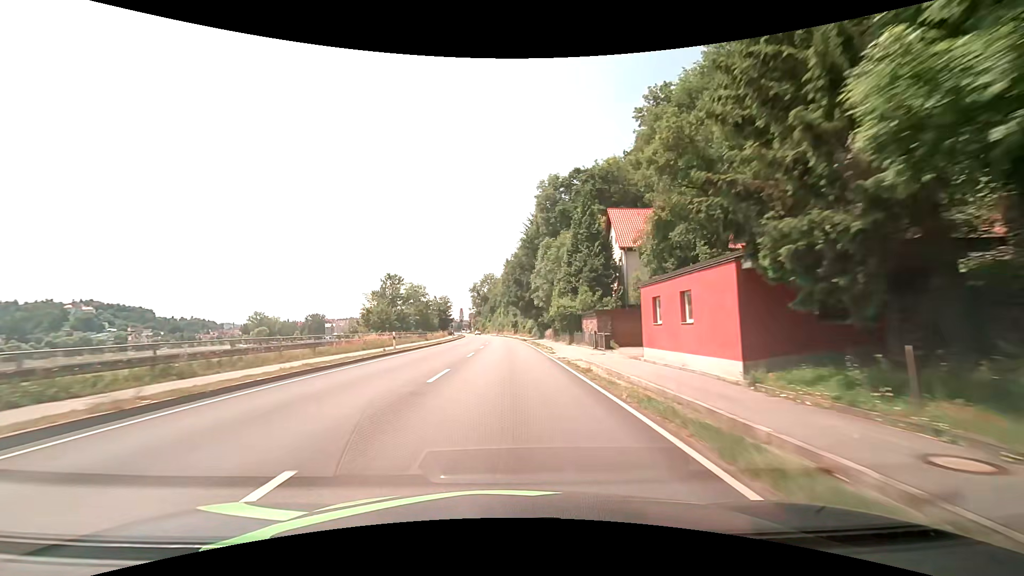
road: primary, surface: asphalt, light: Day
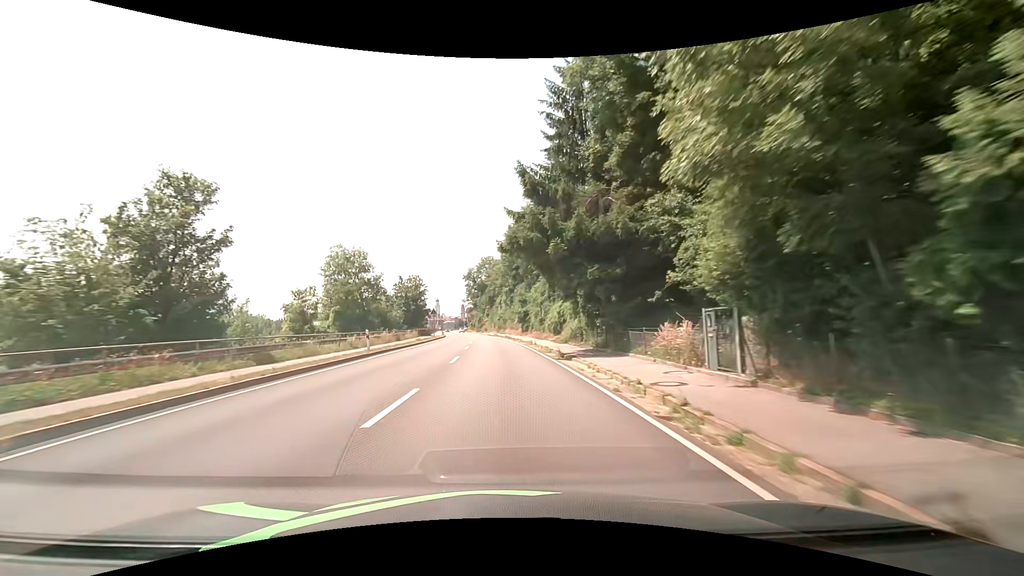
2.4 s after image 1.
(-0.2, +41.8) m; -1°
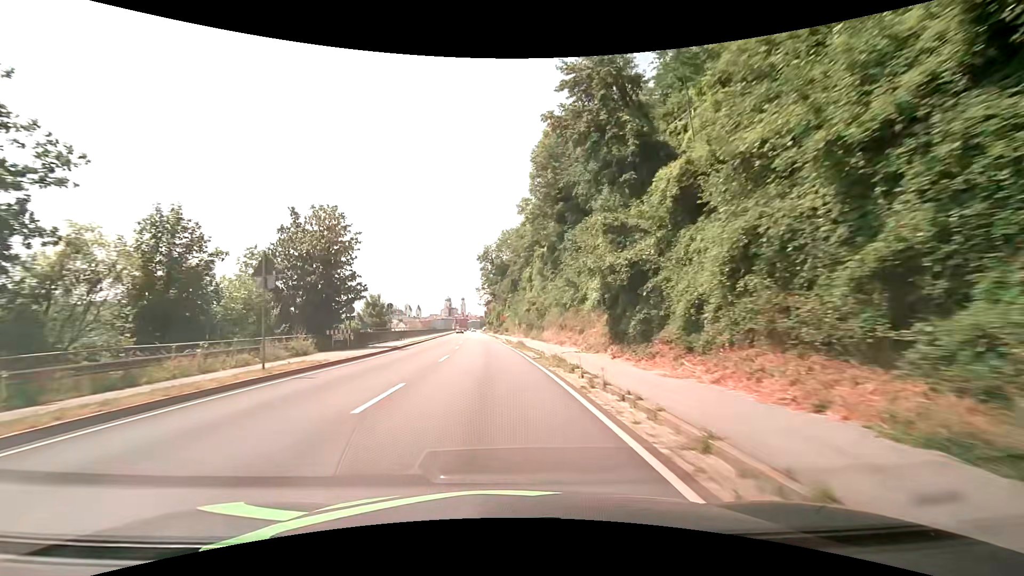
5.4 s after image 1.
(-1.0, +46.5) m; -3°
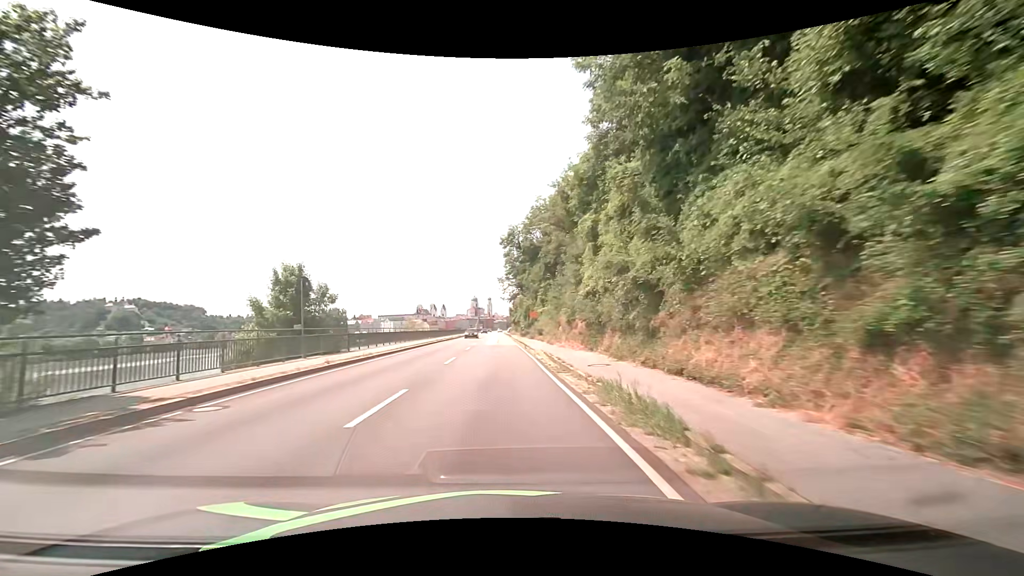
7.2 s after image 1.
(-0.7, +24.9) m; -3°
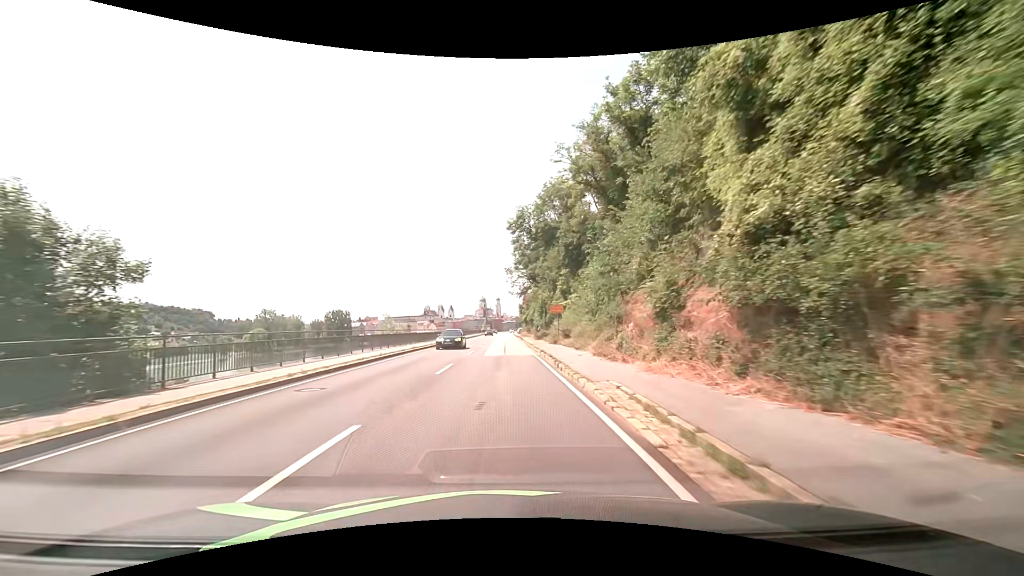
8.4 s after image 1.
(-0.2, +15.9) m; -1°
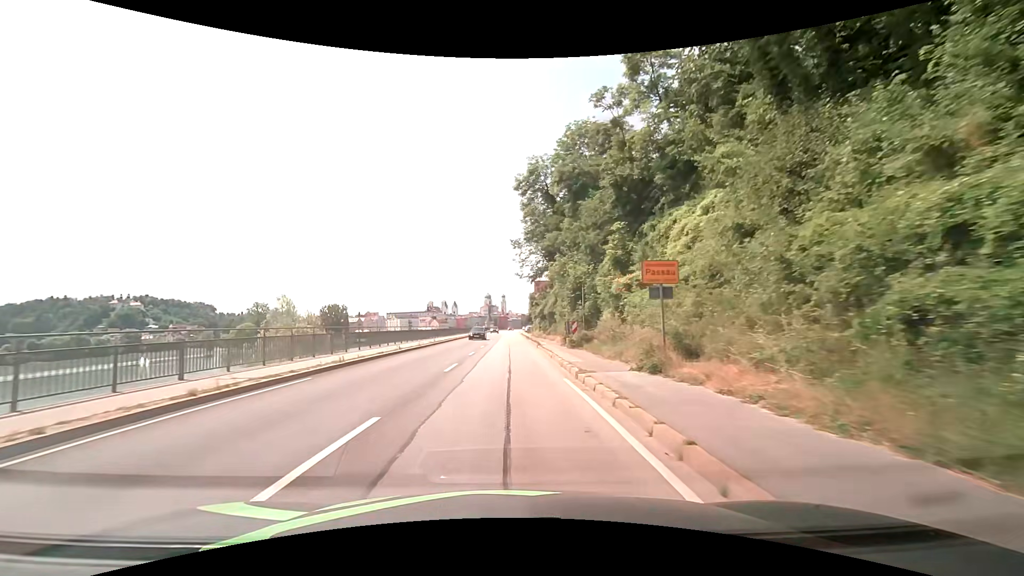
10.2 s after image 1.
(-0.2, +23.4) m; -1°
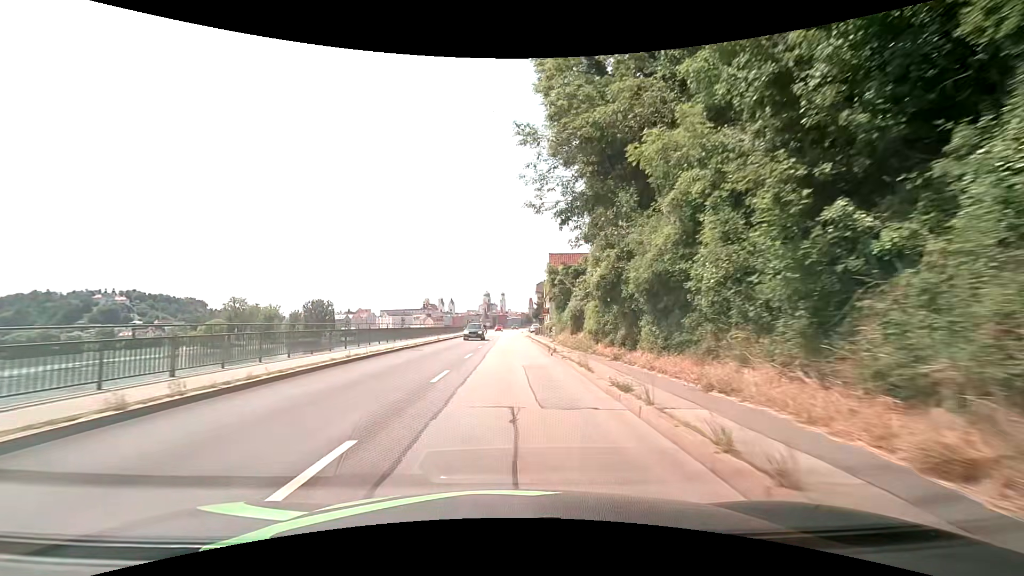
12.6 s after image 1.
(-0.2, +30.8) m; 0°
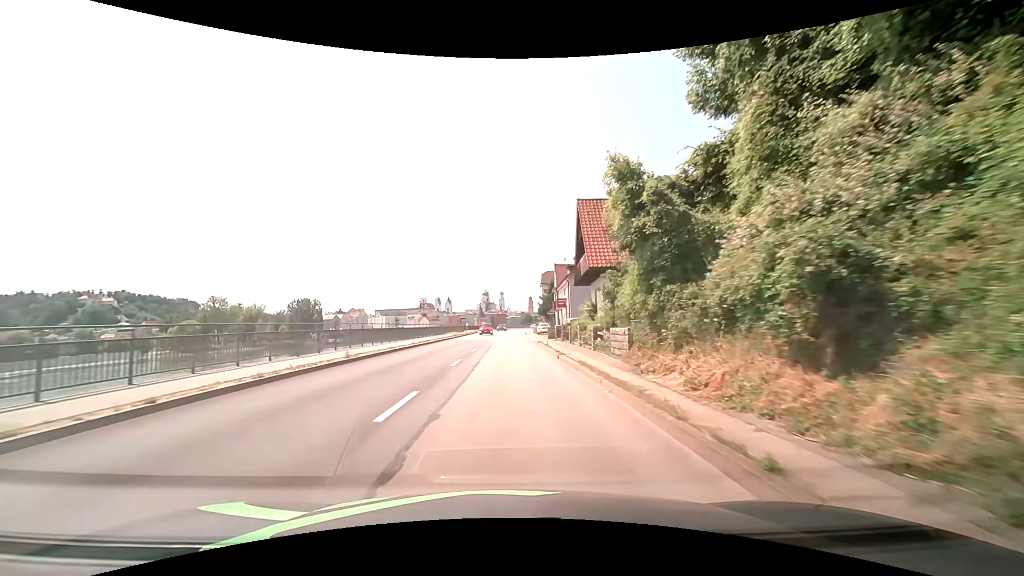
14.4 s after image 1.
(-0.1, +23.0) m; 0°
(0, +10) (0, +20) (0, +30) (0, +40) (0, +50) (0, +60) (0, +70) (+1, +80) (+1, +90) (+2, +100) m
